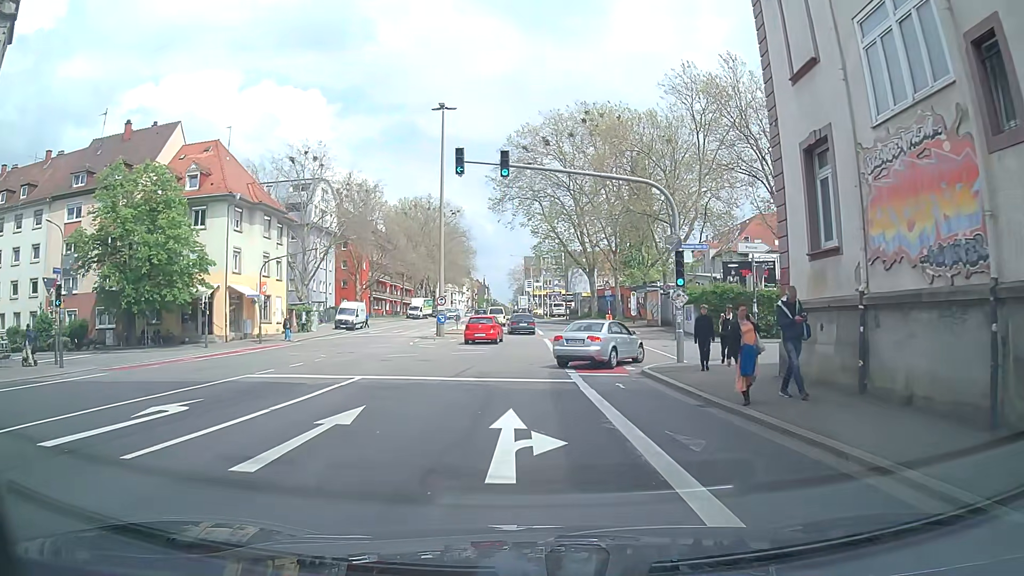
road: secondary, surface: asphalt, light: Day
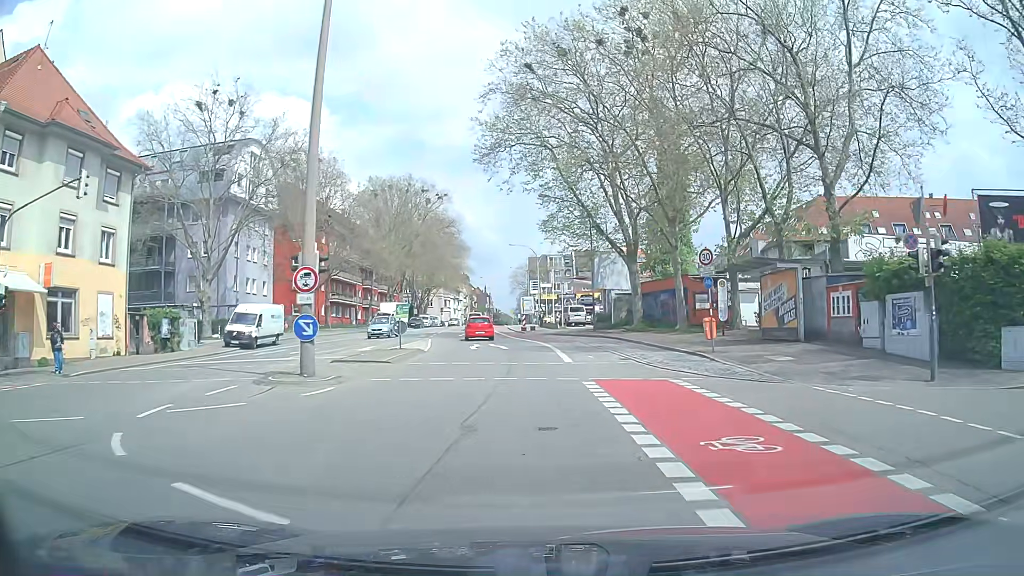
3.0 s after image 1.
(-0.2, +26.0) m; -1°
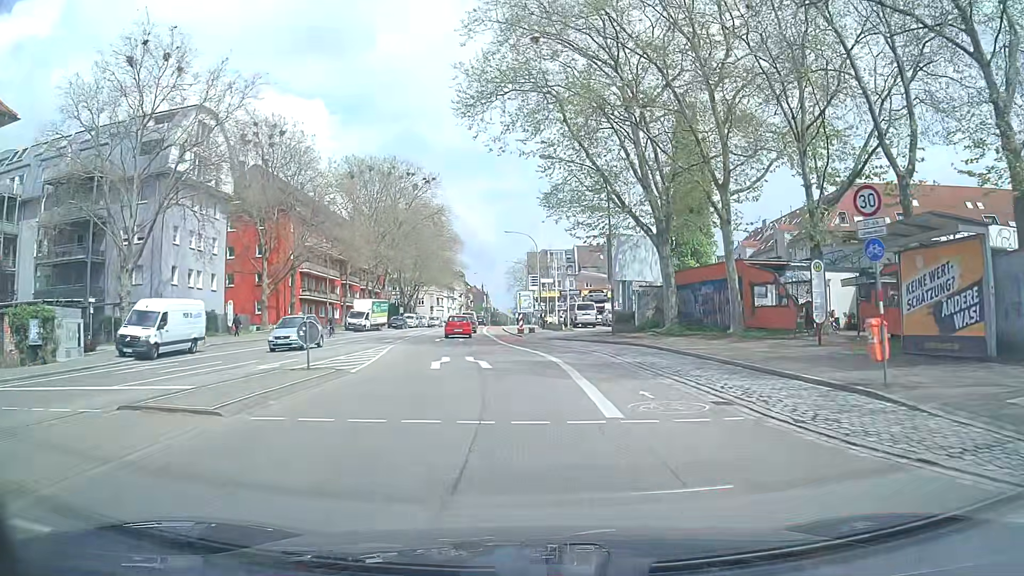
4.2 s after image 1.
(+0.1, +11.7) m; +1°
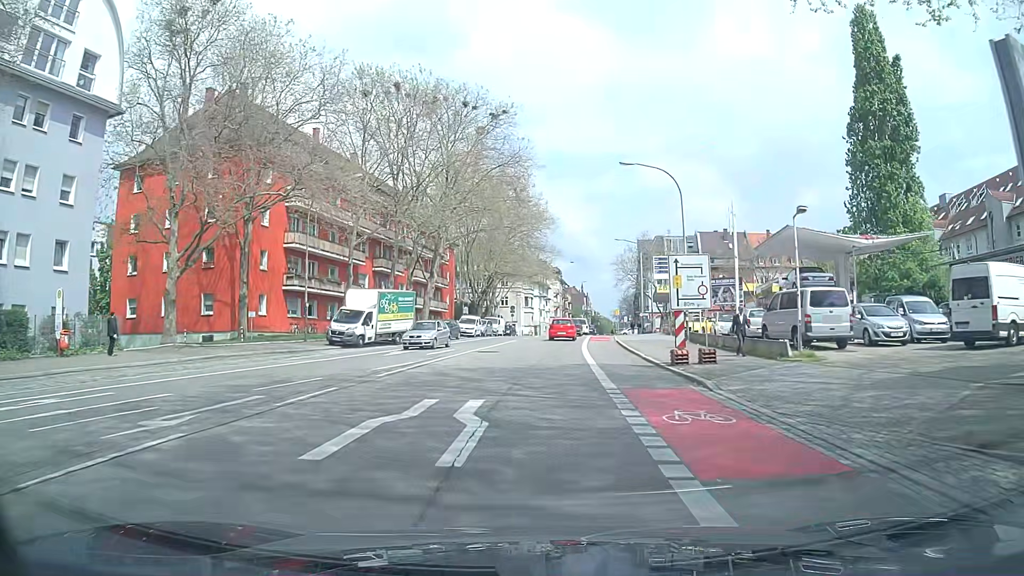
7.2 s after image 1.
(-1.9, +31.5) m; -9°
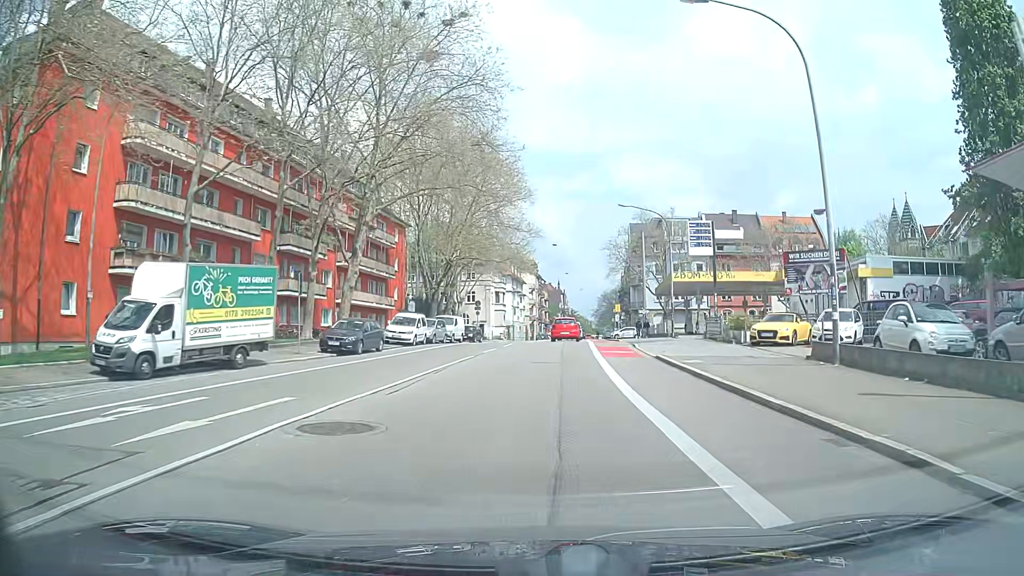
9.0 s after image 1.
(+0.2, +20.0) m; +2°
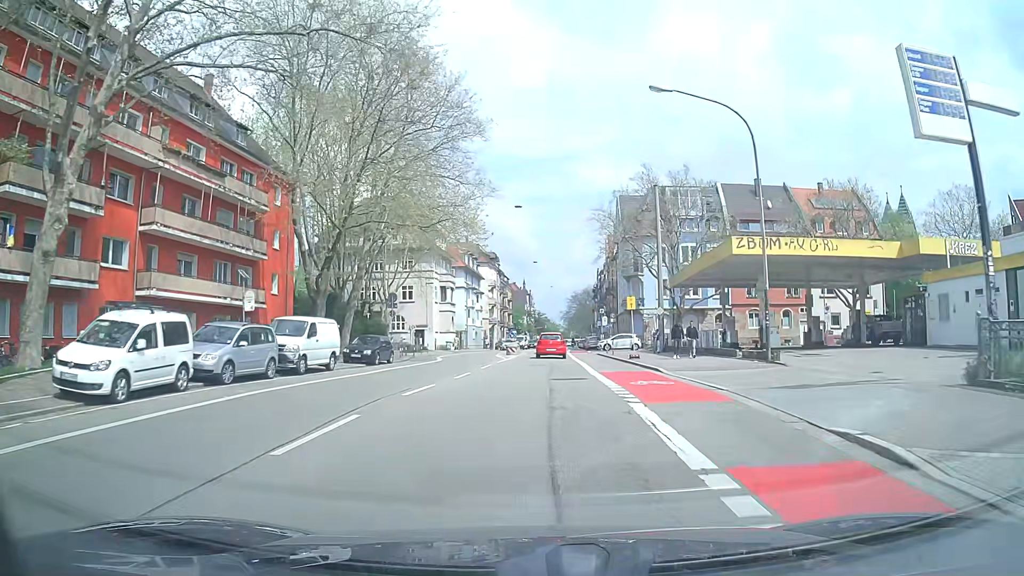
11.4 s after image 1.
(+0.9, +25.9) m; +3°
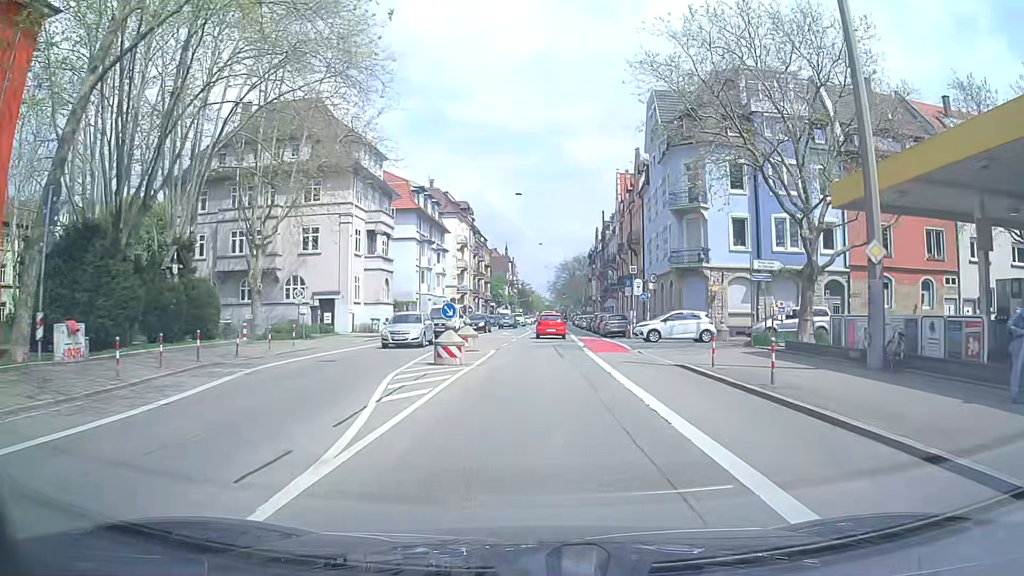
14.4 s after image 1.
(+0.3, +29.8) m; +1°
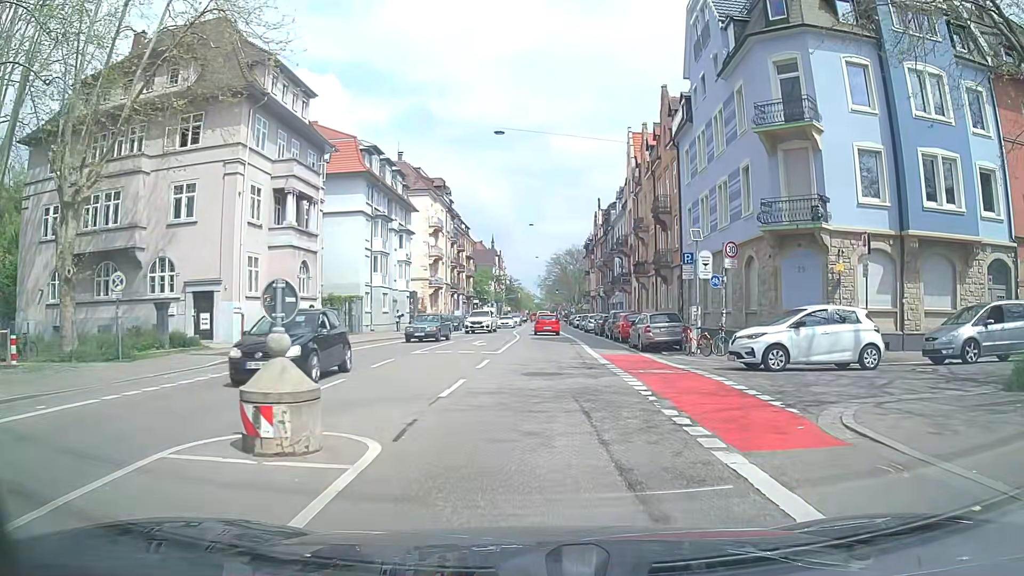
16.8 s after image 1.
(+0.1, +17.0) m; +1°
